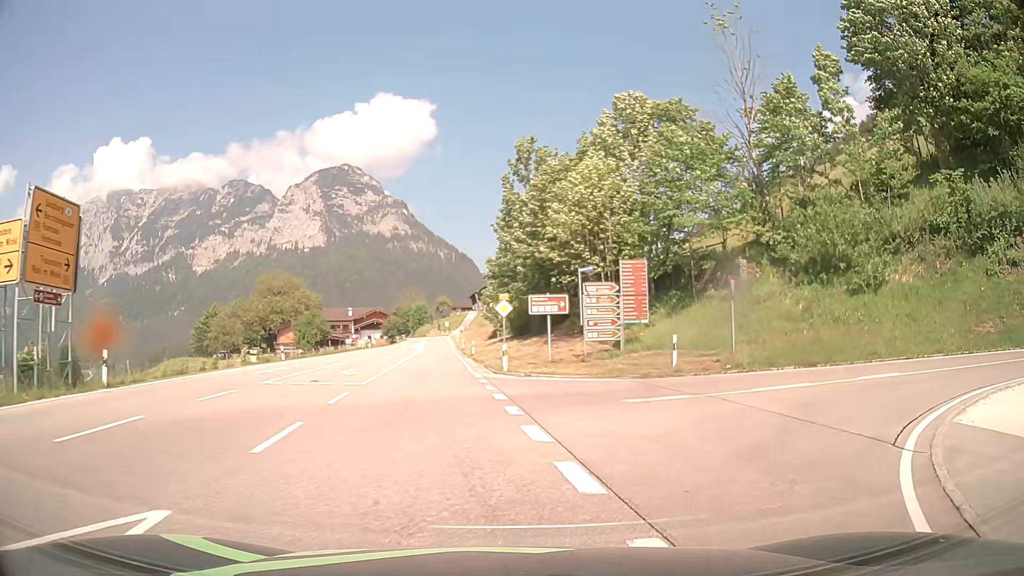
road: primary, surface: asphalt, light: Day
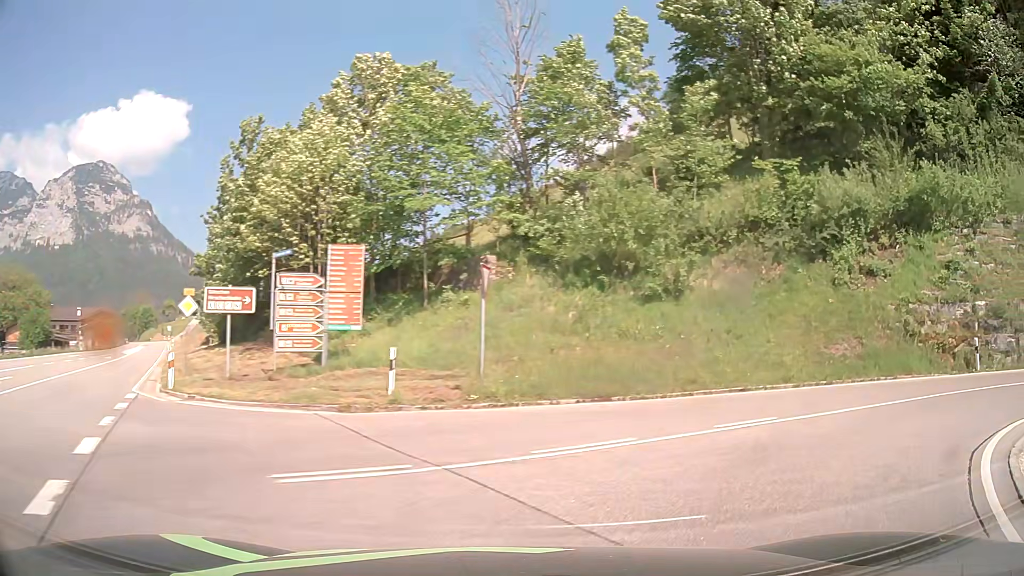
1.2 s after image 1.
(+1.3, +6.9) m; +23°
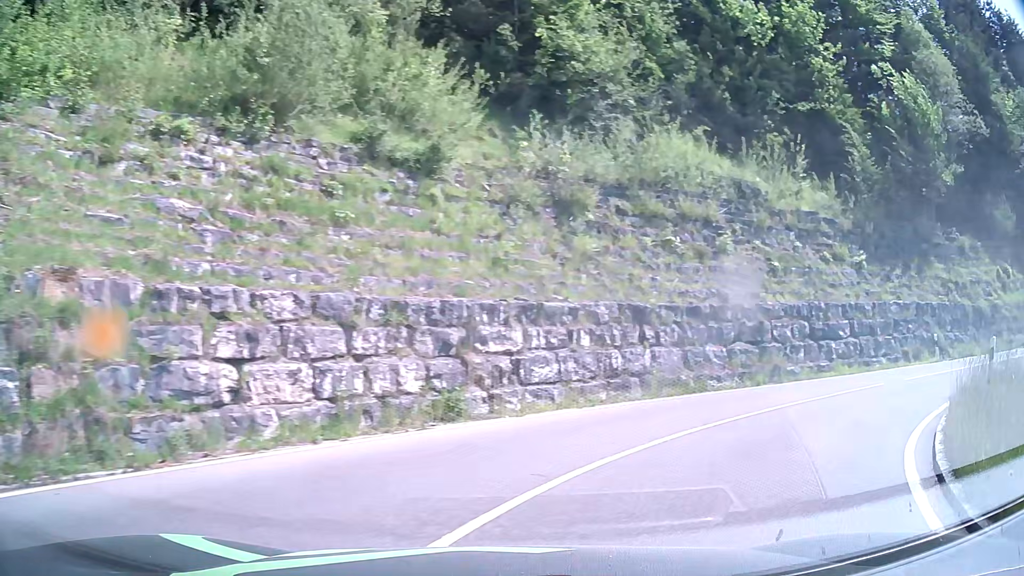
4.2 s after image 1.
(+10.3, +11.8) m; +81°
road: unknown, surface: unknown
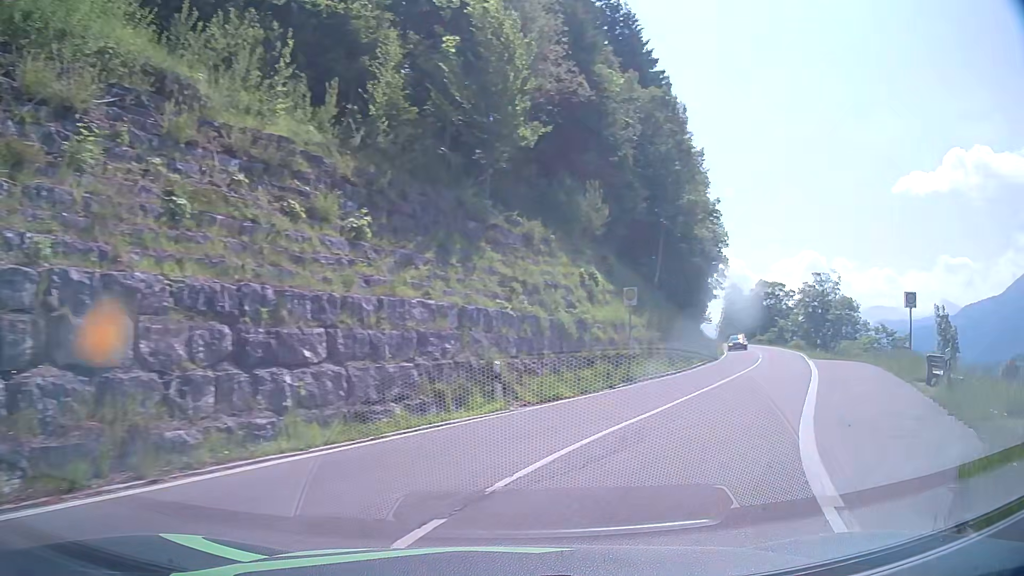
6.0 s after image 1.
(+4.9, +11.0) m; +45°
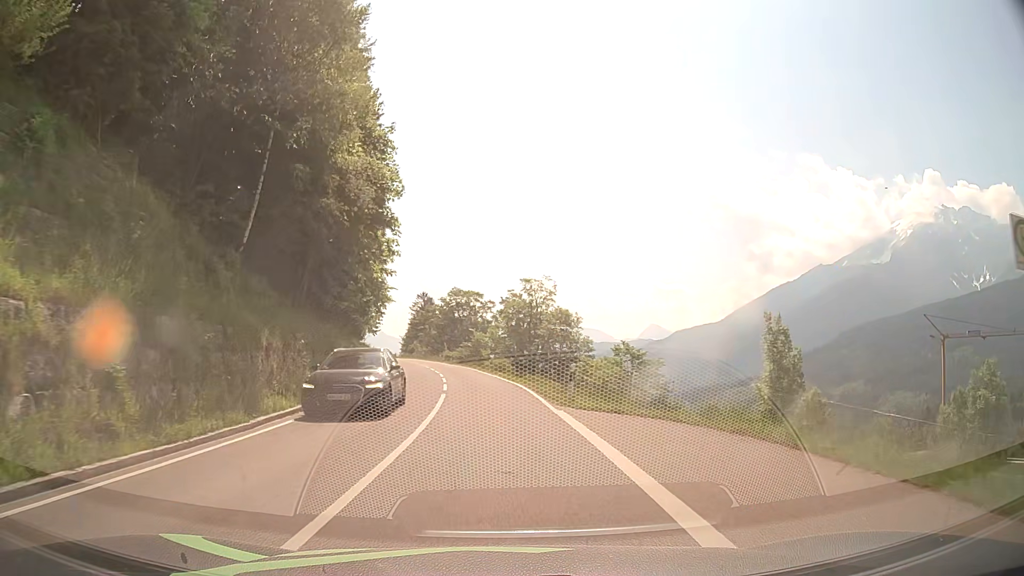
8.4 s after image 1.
(+7.3, +19.5) m; +27°
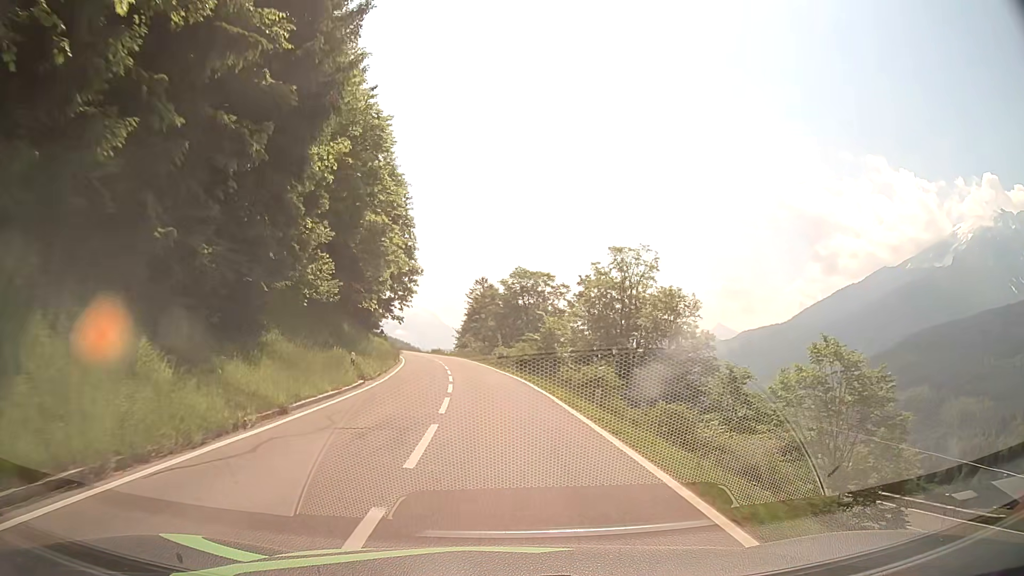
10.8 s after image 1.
(-1.4, +28.1) m; -5°
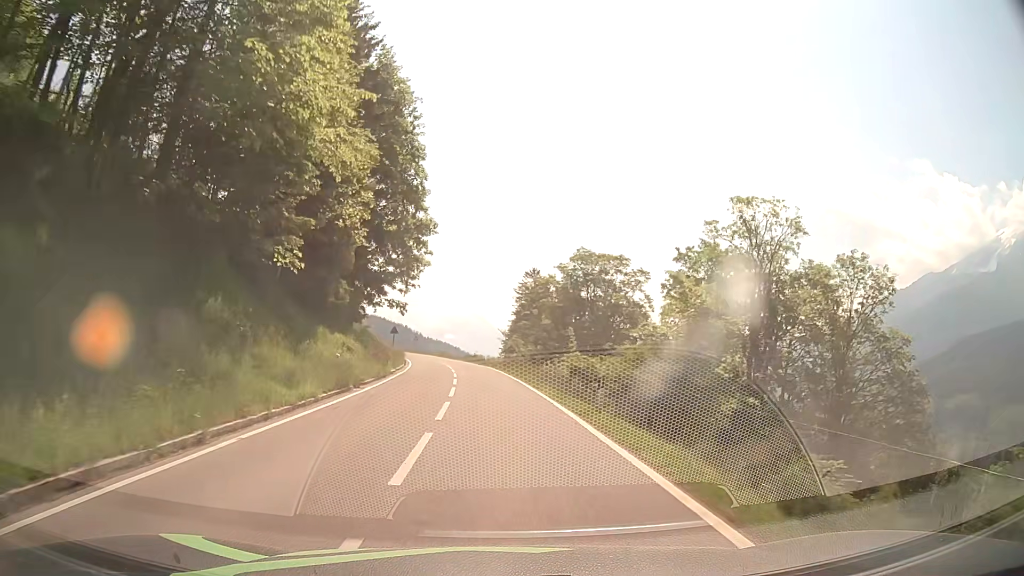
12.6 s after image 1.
(-1.0, +25.3) m; -4°
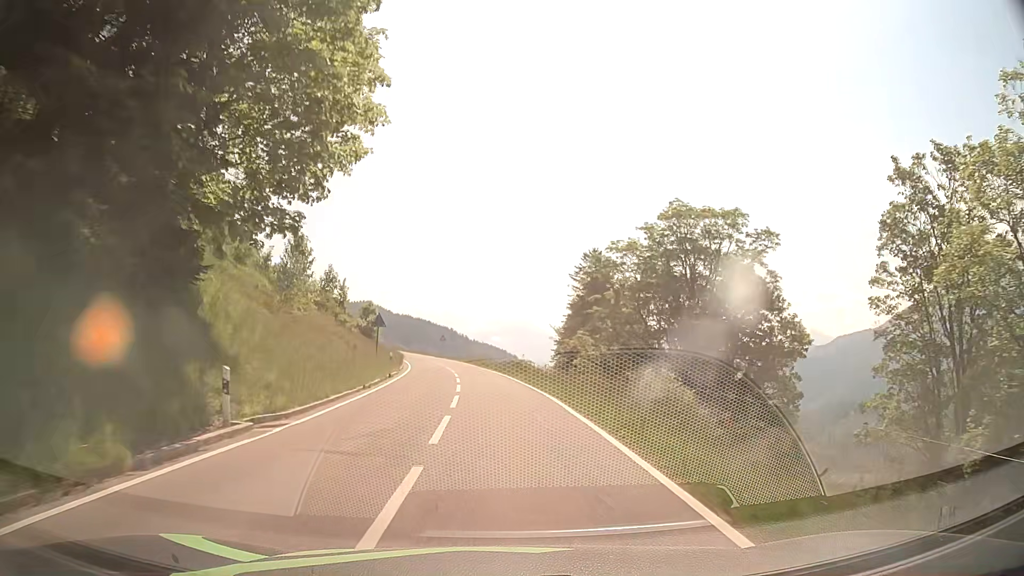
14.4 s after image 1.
(-1.0, +27.2) m; -4°
(0, +10) (-1, +20) (-1, +30) (-2, +40) (-3, +50) (-5, +60) (-7, +70) (-9, +79) (-11, +89) (-14, +99) m
